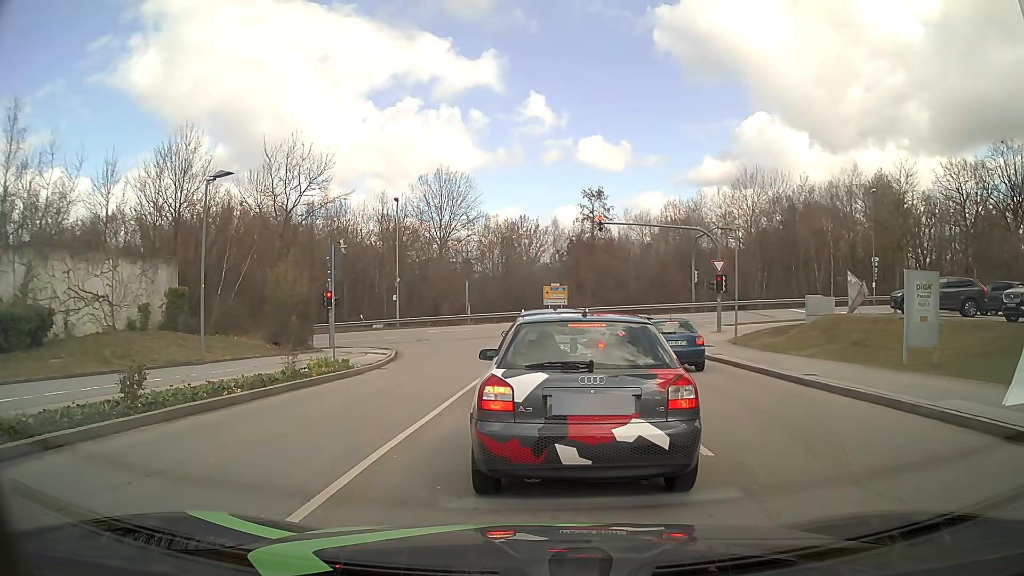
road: residential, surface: asphalt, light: Day
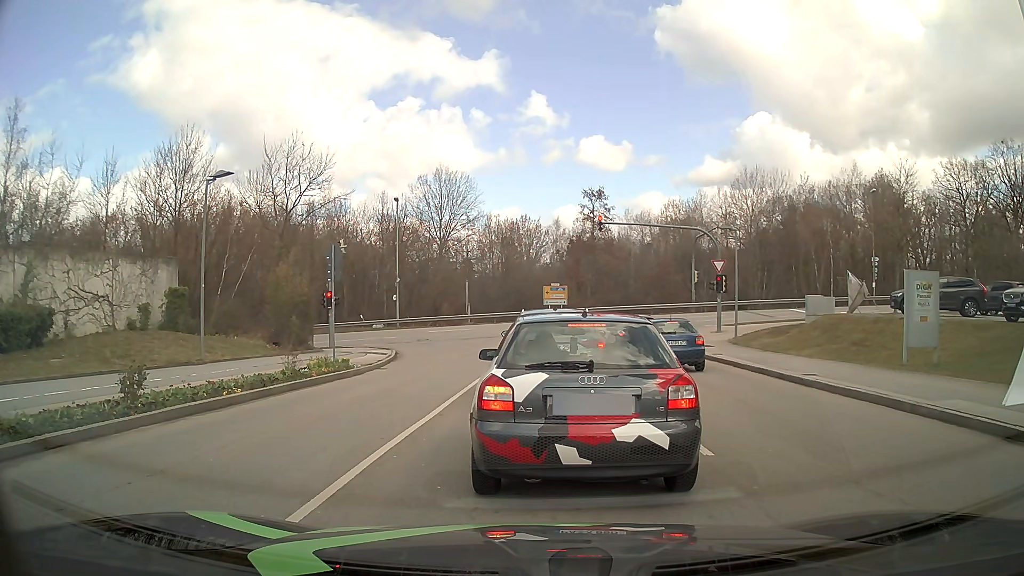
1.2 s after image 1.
(0.0, 0.0) m; 0°
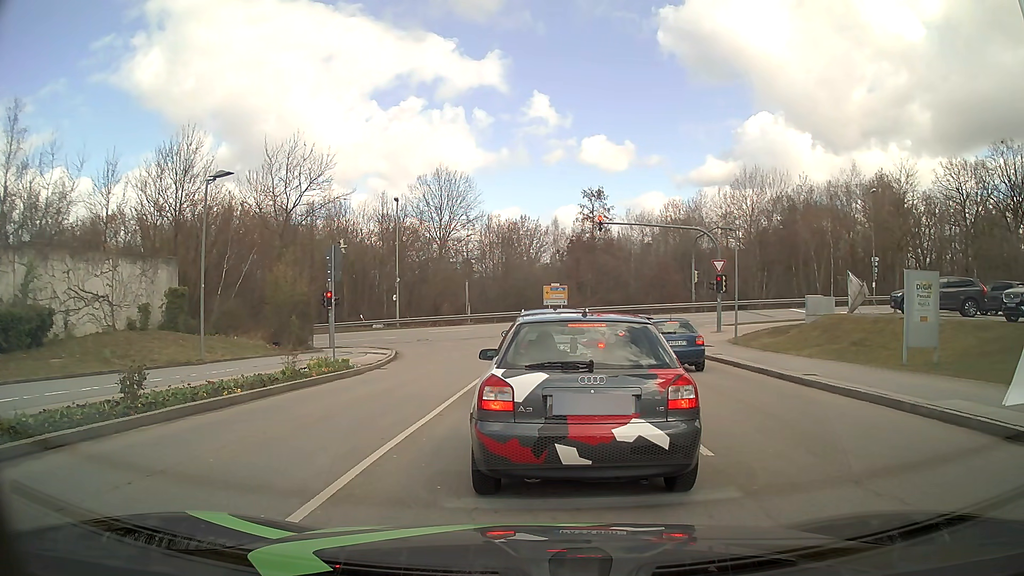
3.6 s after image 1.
(0.0, 0.0) m; 0°
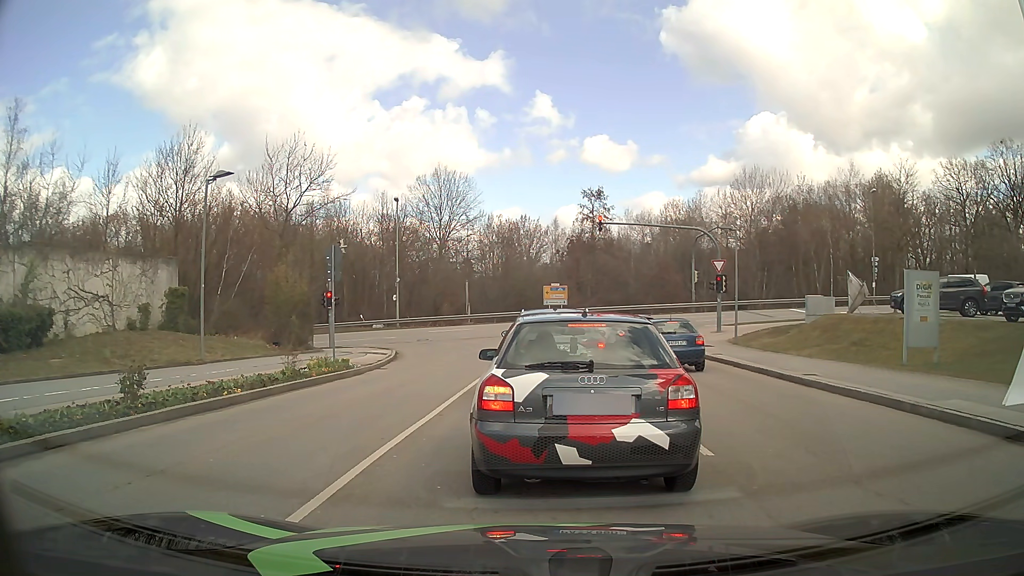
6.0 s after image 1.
(0.0, 0.0) m; 0°
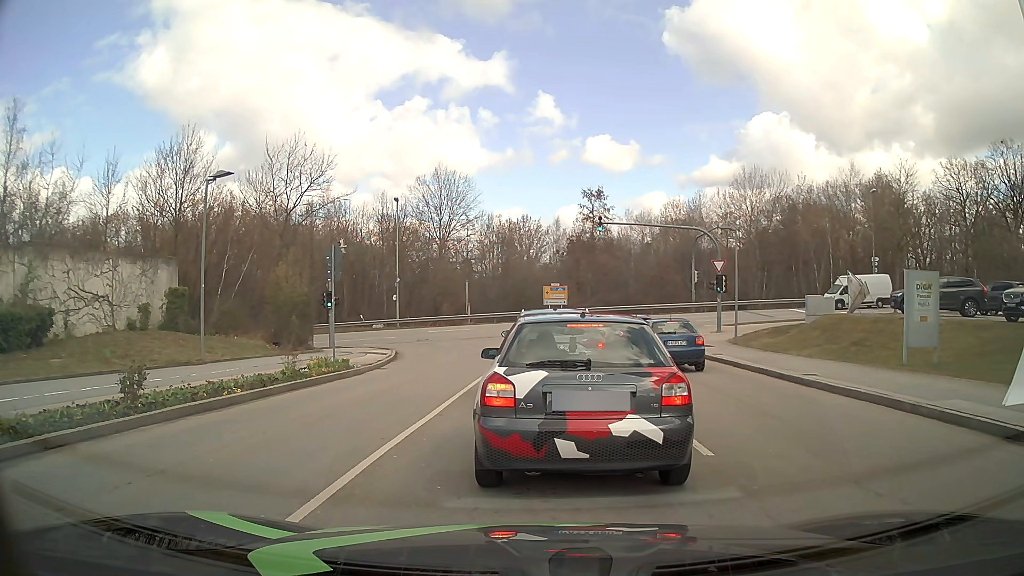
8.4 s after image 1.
(0.0, 0.0) m; 0°
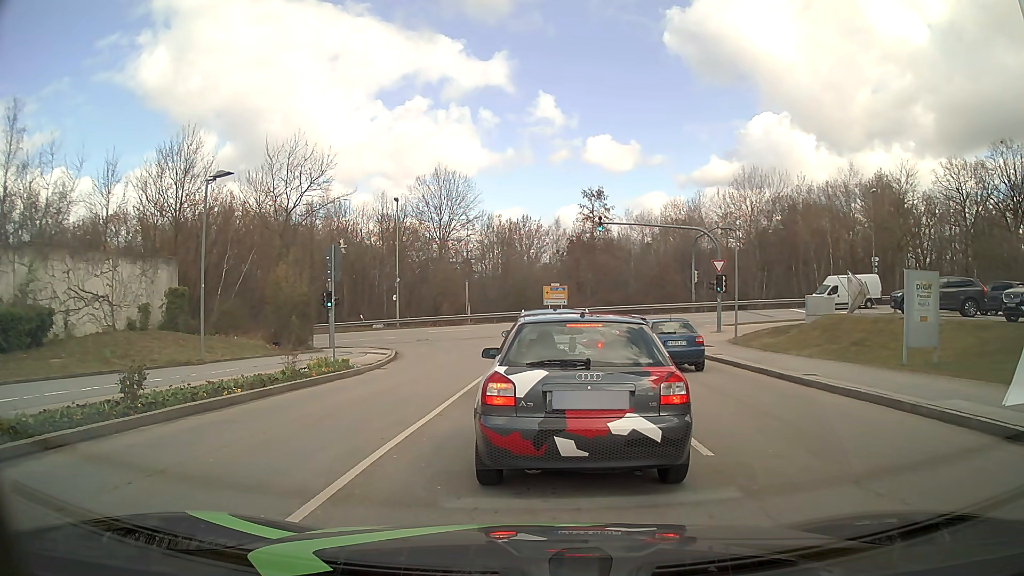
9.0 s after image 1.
(0.0, 0.0) m; 0°
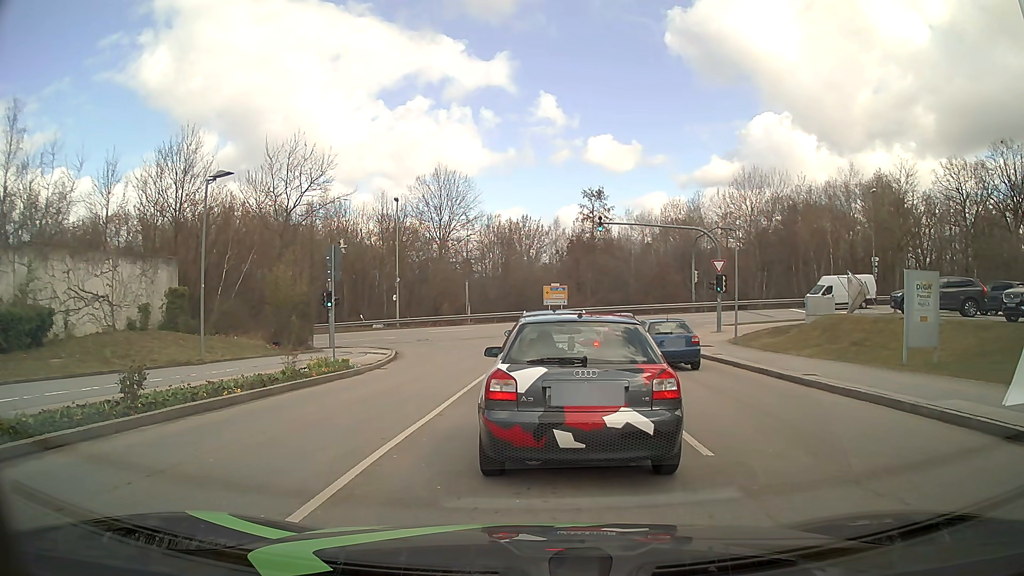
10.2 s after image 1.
(0.0, 0.0) m; 0°
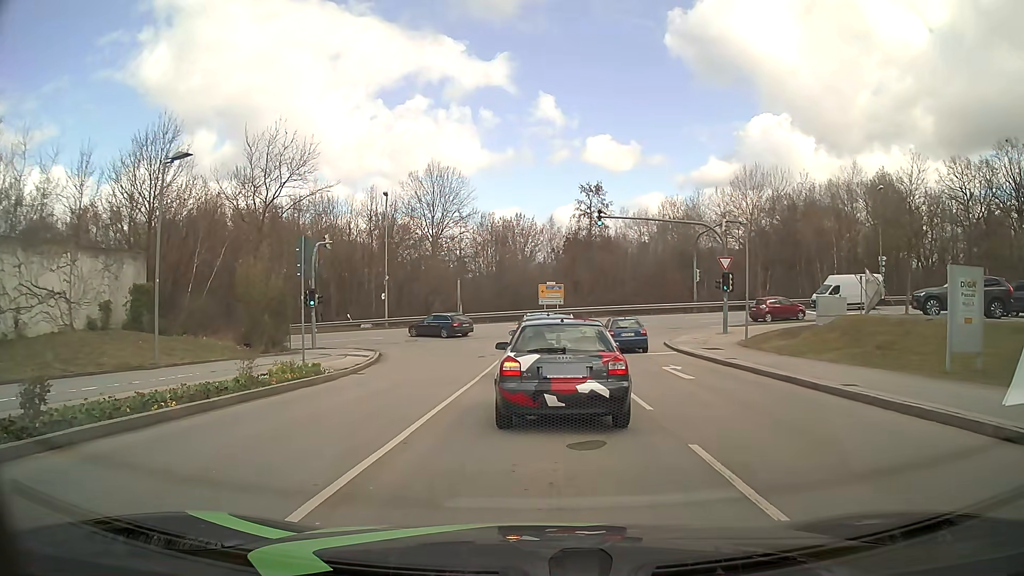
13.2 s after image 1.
(0.0, +2.5) m; +1°
(0, +10) (0, +20) (0, +30) (-2, +40) (-10, +46) (-19, +47) (-29, +47) (-39, +47) (-49, +46) (-59, +45) m
